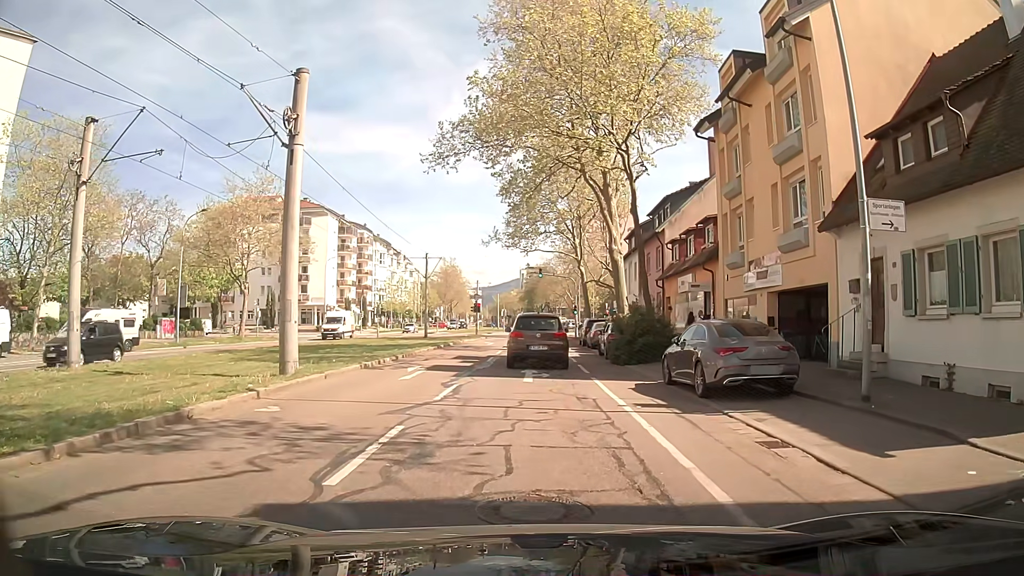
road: tertiary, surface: asphalt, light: Day
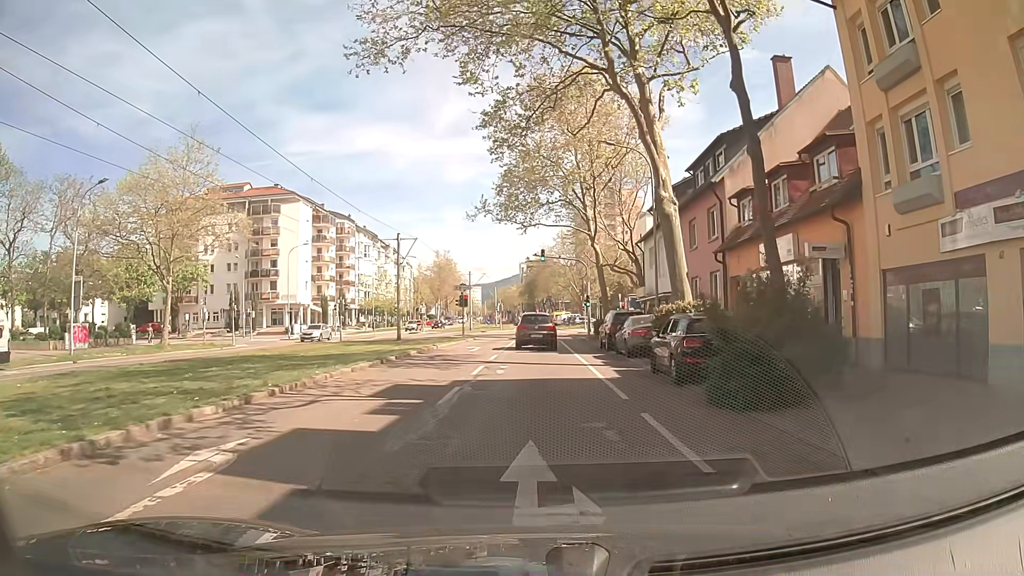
(-0.5, +13.0) m; -2°
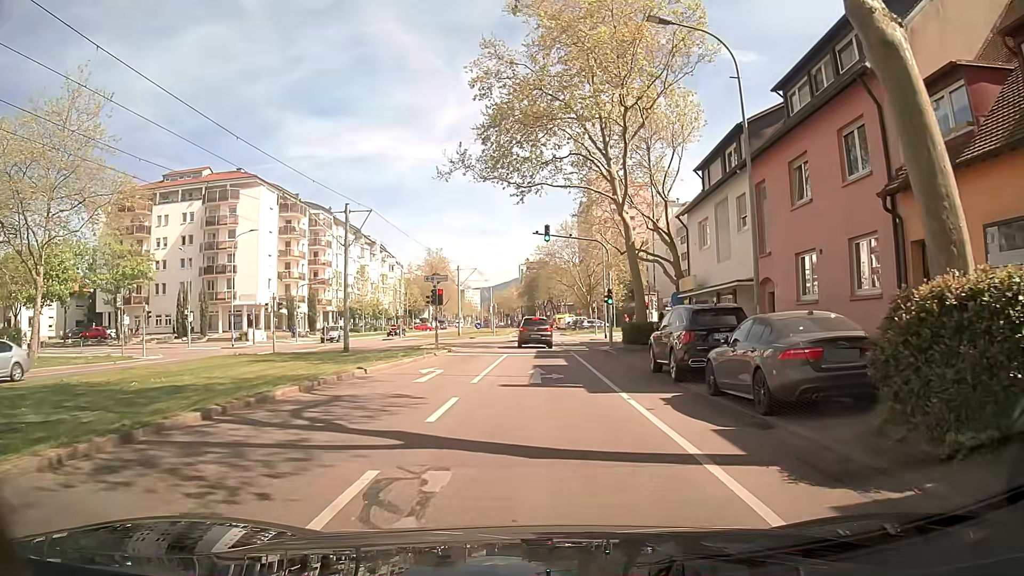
(-0.1, +13.7) m; -1°
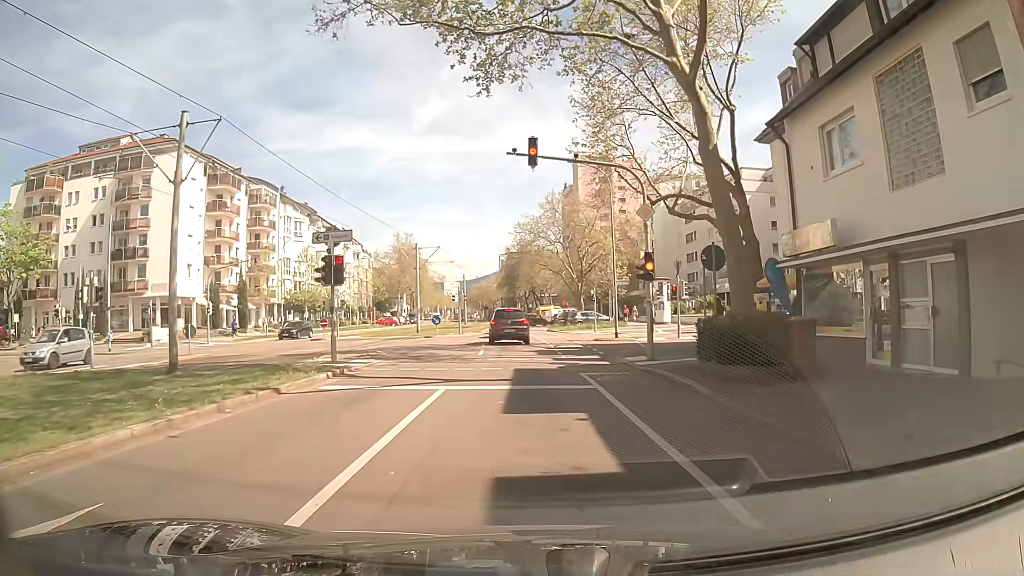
(+0.4, +15.9) m; +2°
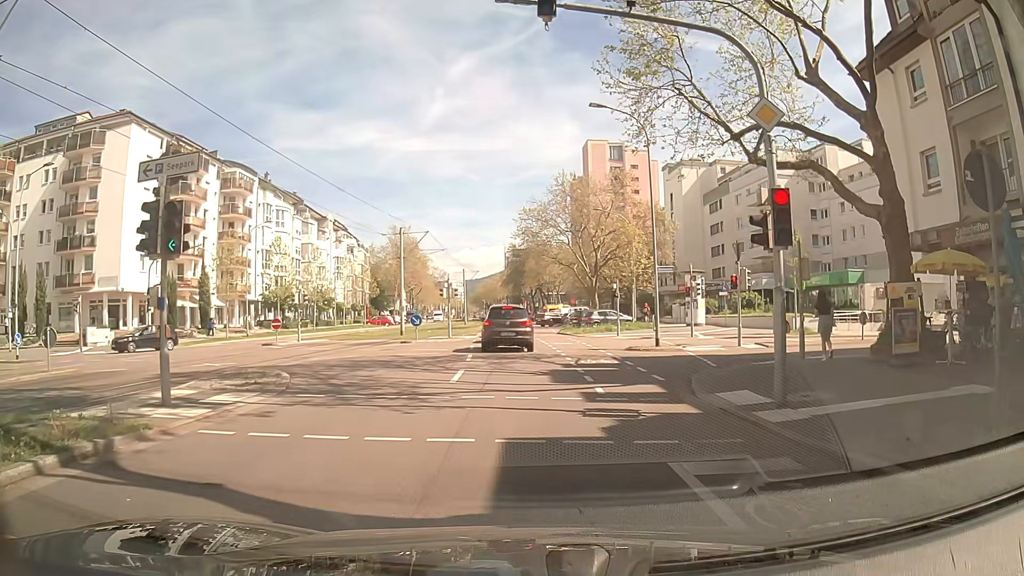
(-0.1, +9.2) m; -2°
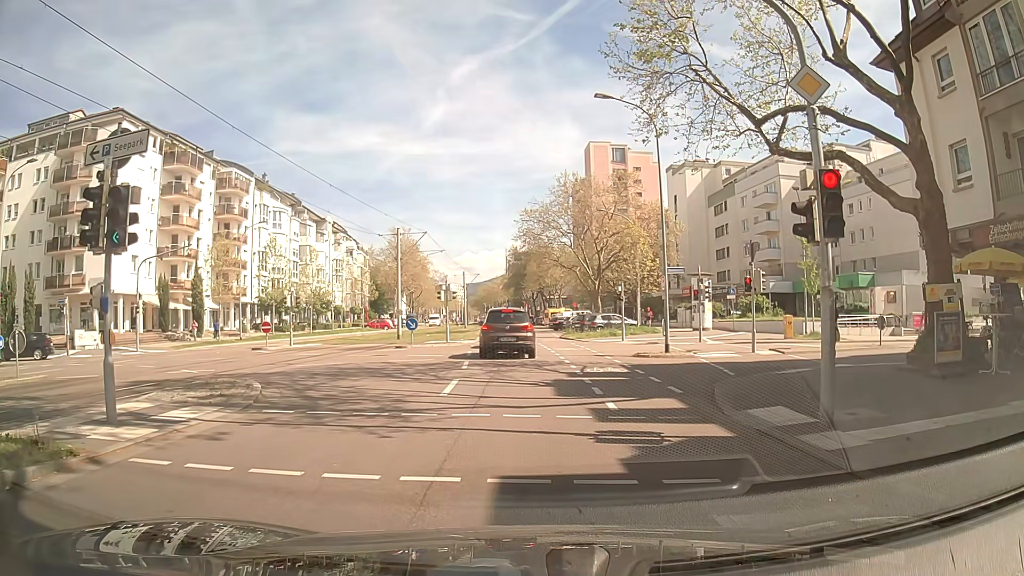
(0.0, +1.5) m; +1°
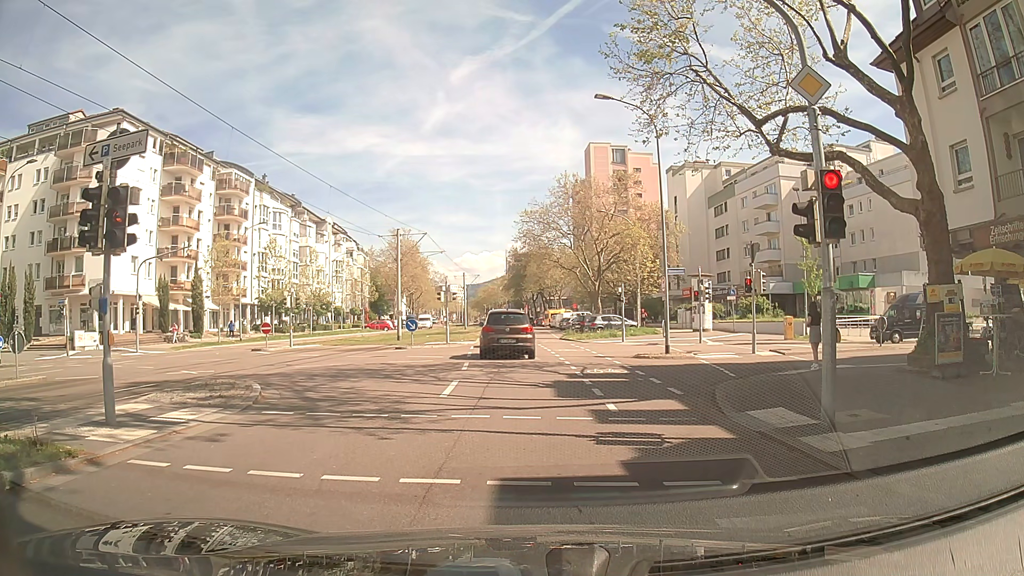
(0.0, +0.1) m; 0°
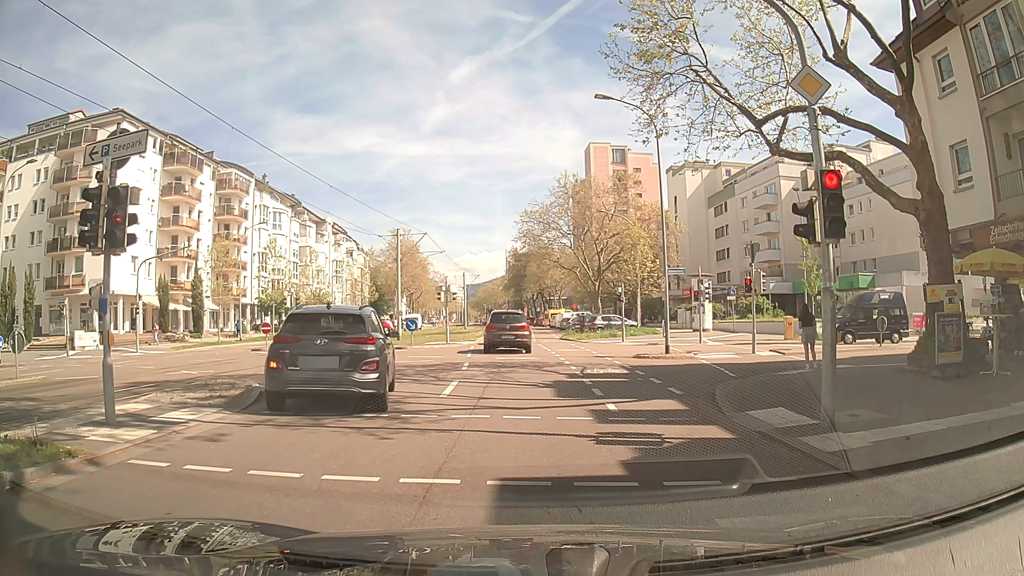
(0.0, 0.0) m; 0°
